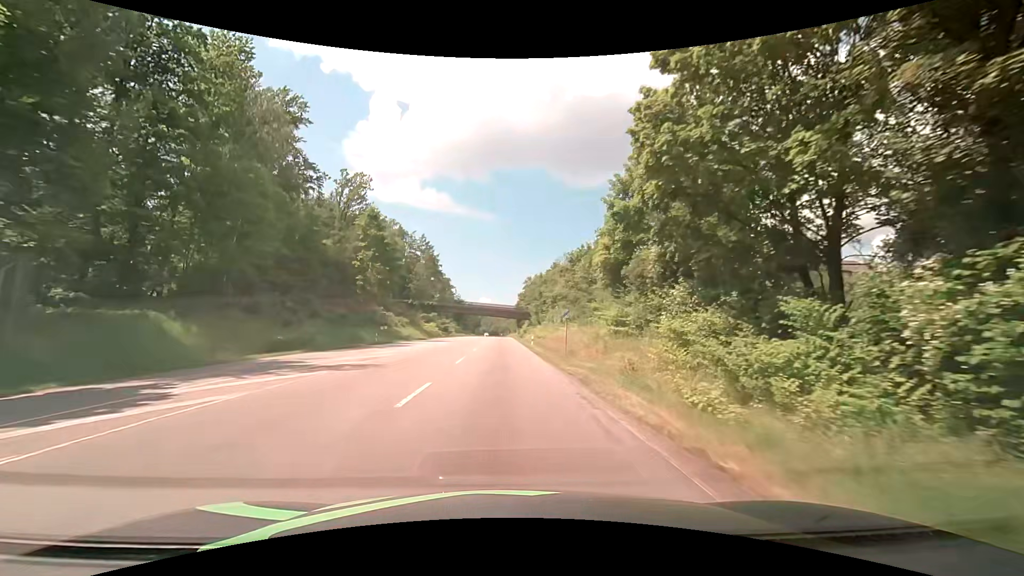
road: secondary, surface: asphalt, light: Day
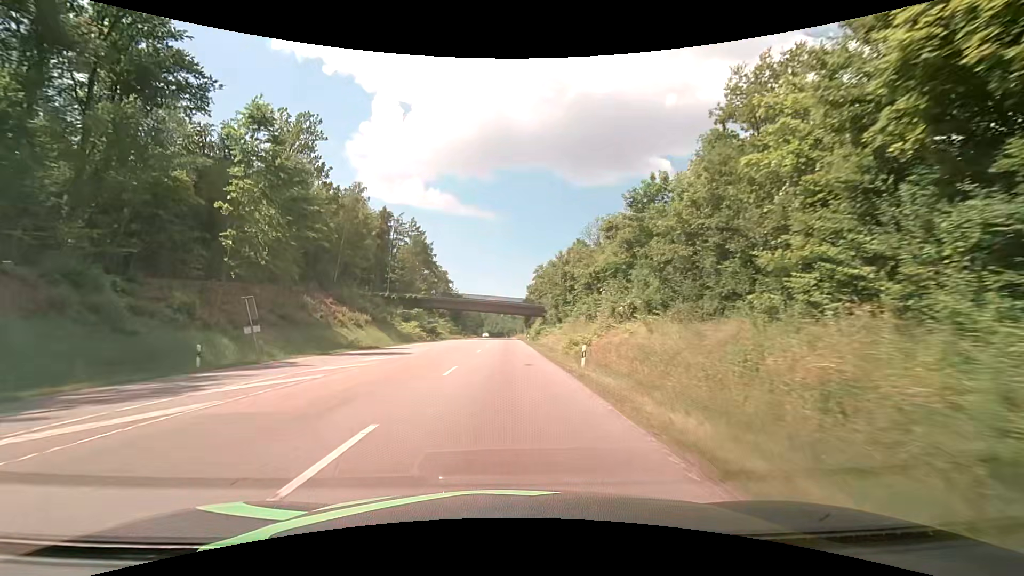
(-0.2, +29.0) m; -1°
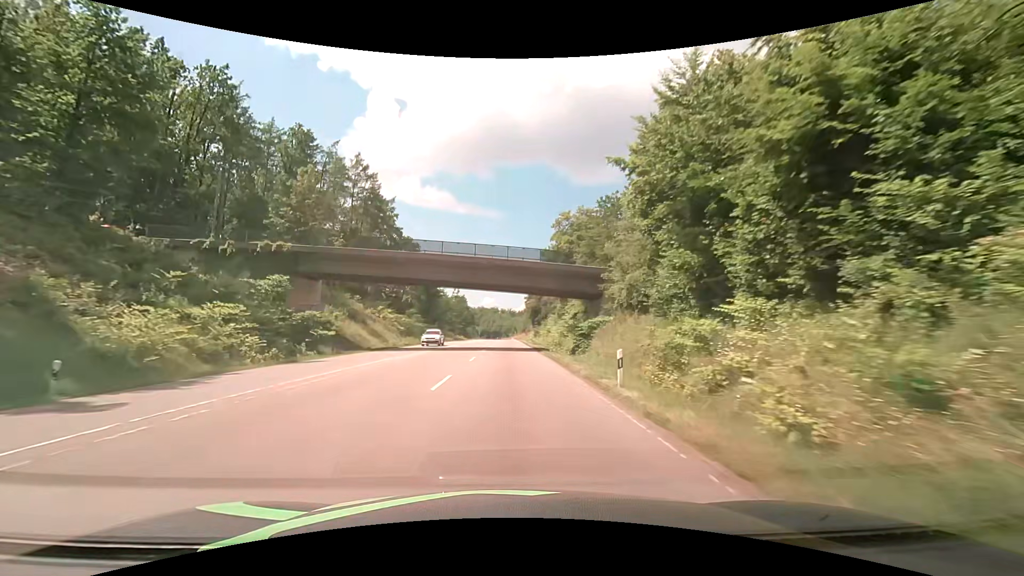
(+0.2, +55.0) m; 0°
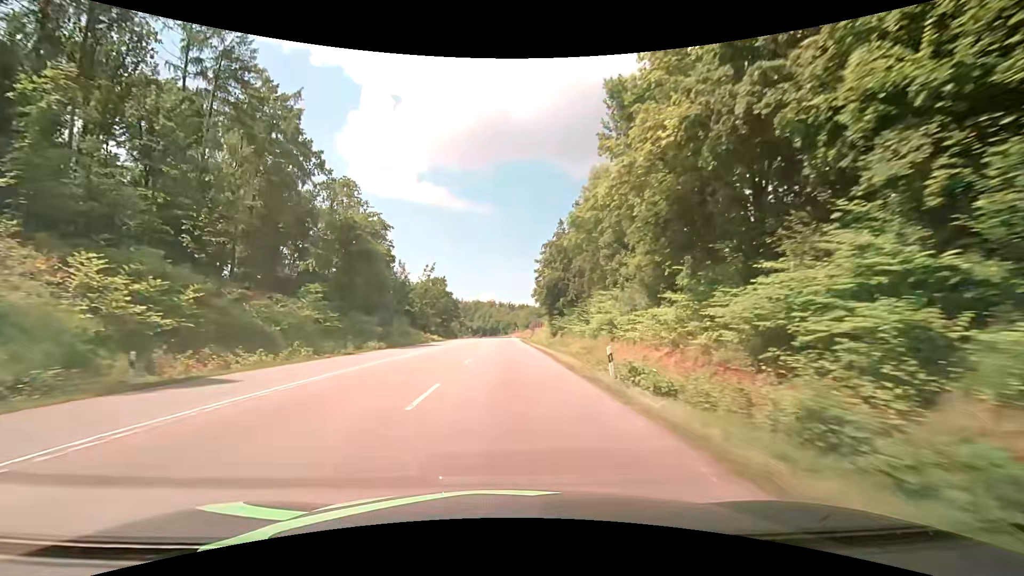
(+0.2, +49.5) m; -1°
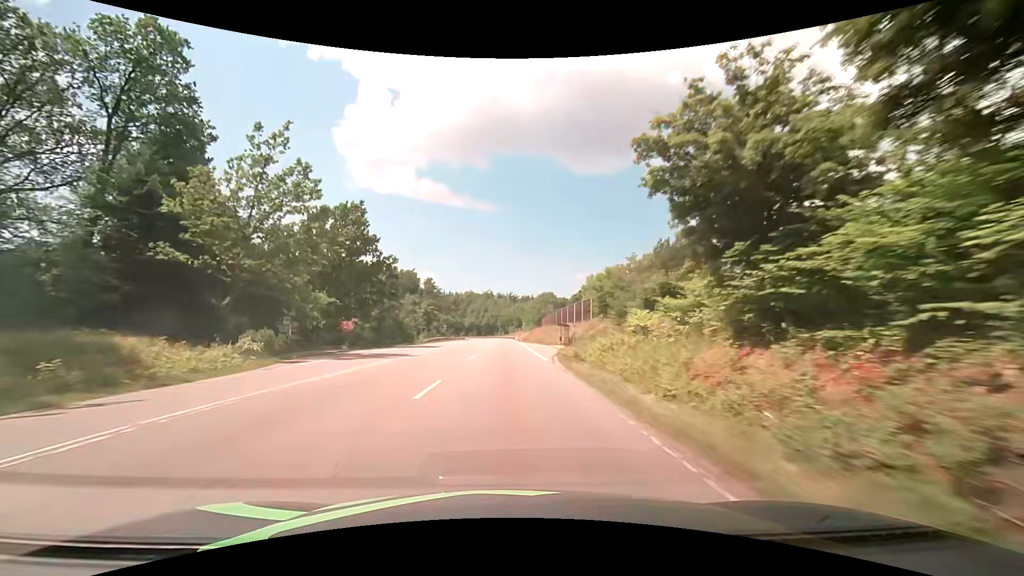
(+0.9, +67.9) m; 0°
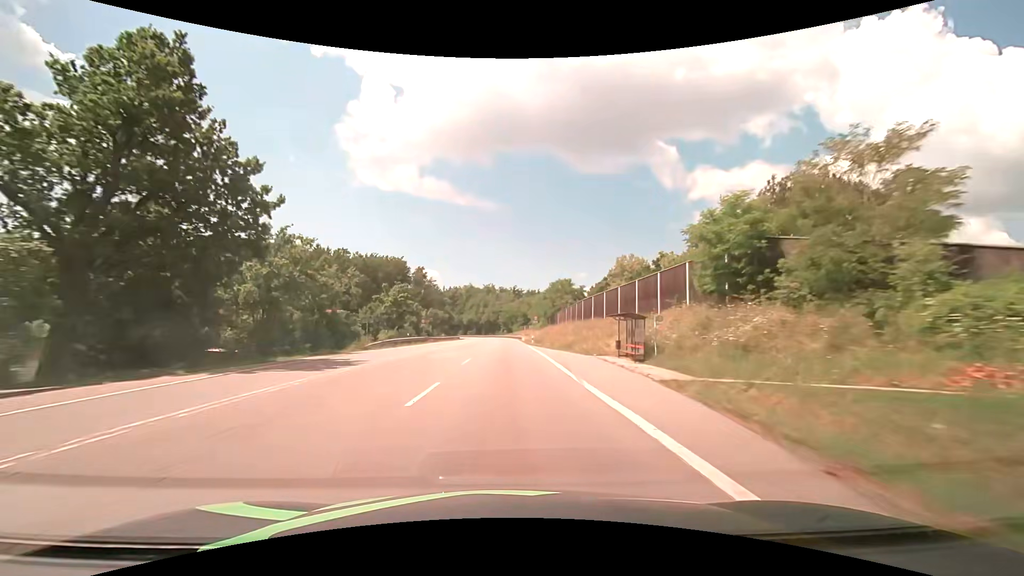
(+0.1, +29.0) m; 0°
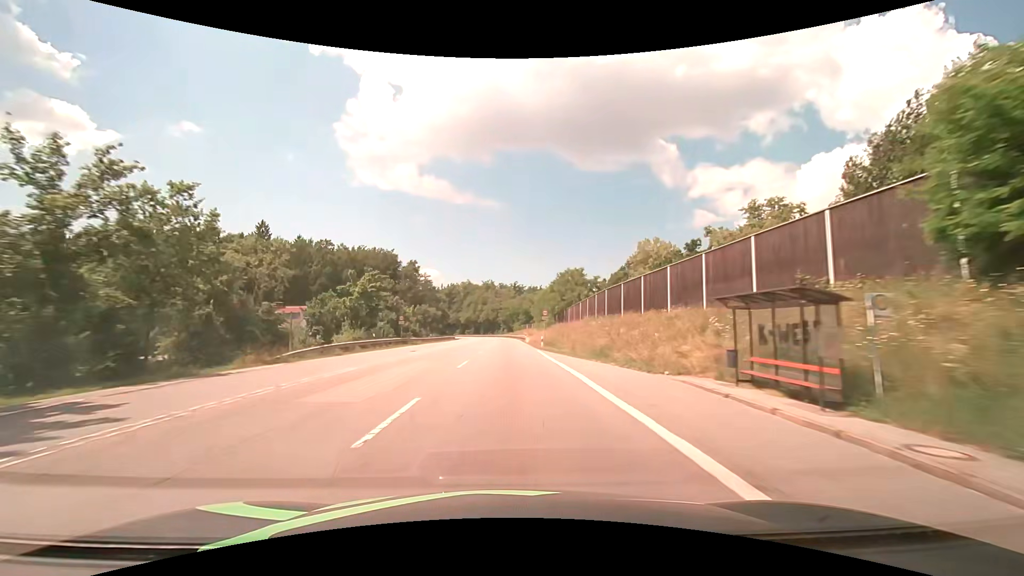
(0.0, +14.9) m; 0°
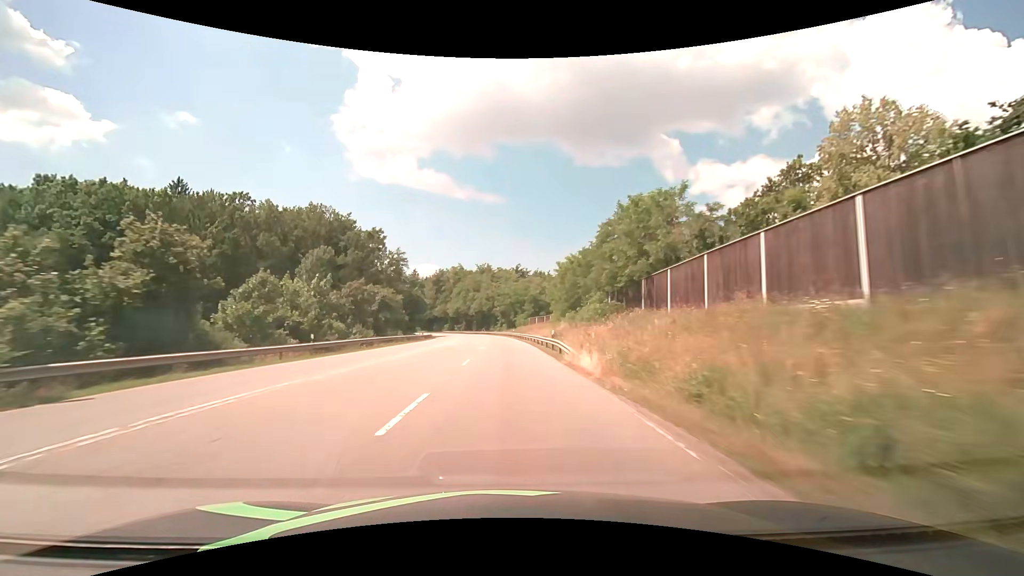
(+0.1, +45.5) m; 0°
(0, +10) (0, +20) (0, +30) (0, +40) (0, +50) (-1, +60) (-1, +70) (-2, +80) (-3, +90) (-4, +100) m
